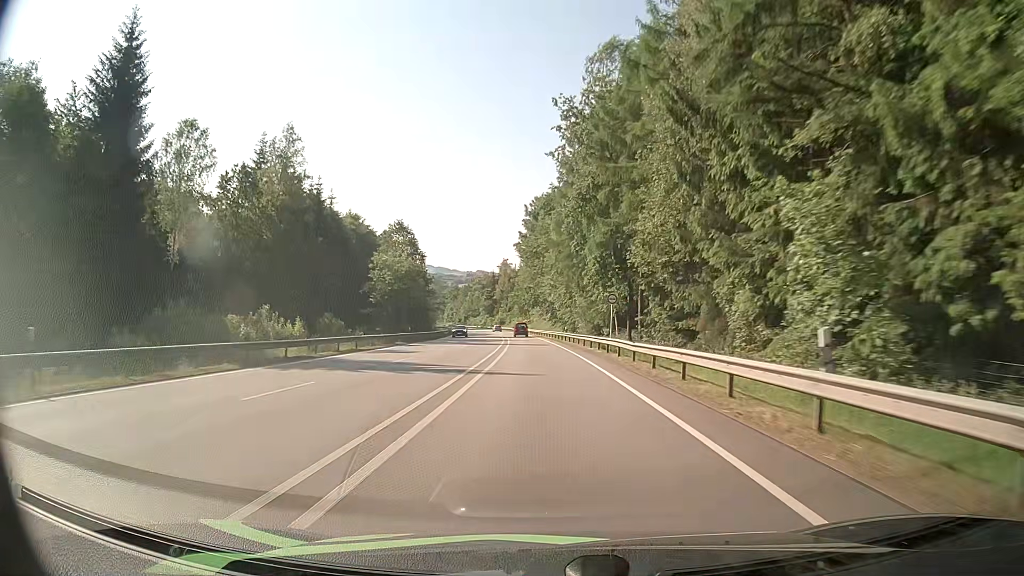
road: primary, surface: asphalt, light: Day
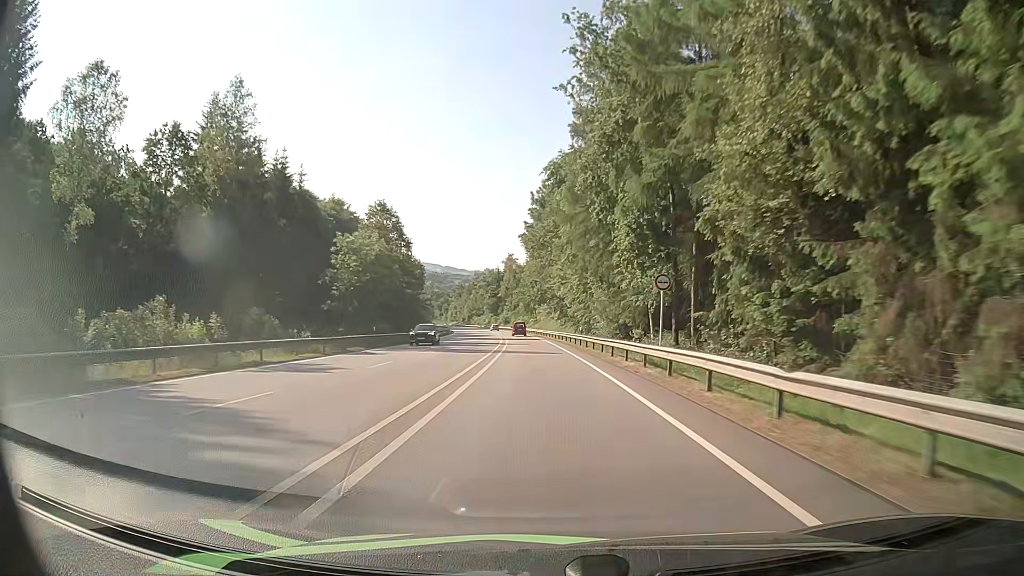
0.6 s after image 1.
(0.0, +14.7) m; 0°
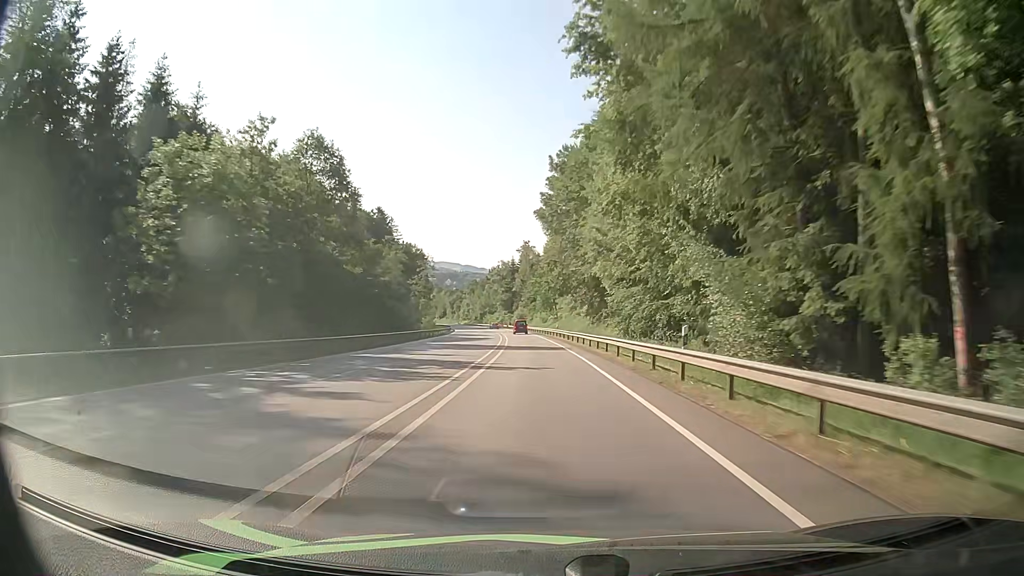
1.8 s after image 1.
(-0.3, +29.6) m; -1°
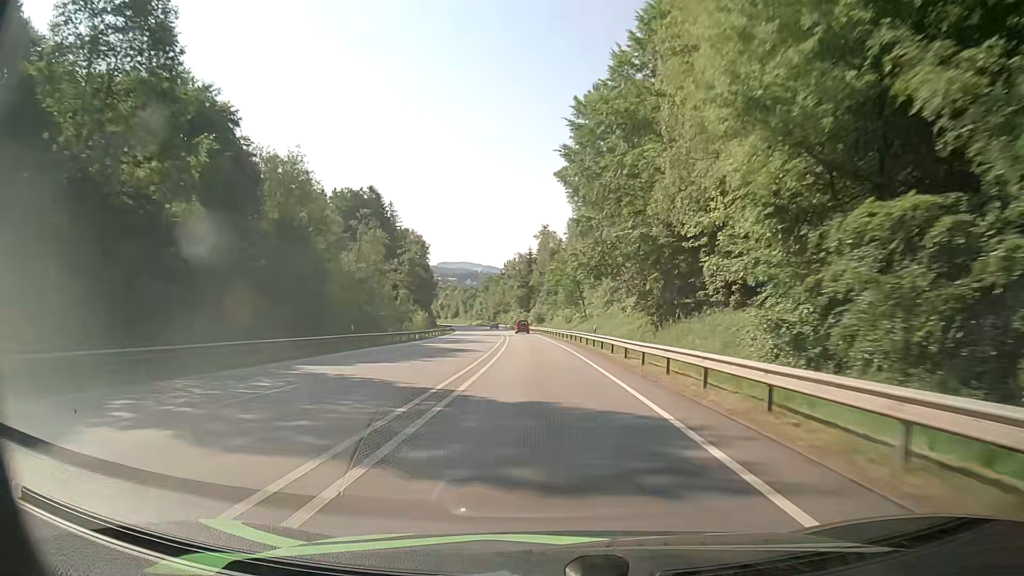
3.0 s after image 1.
(-0.7, +29.9) m; -2°
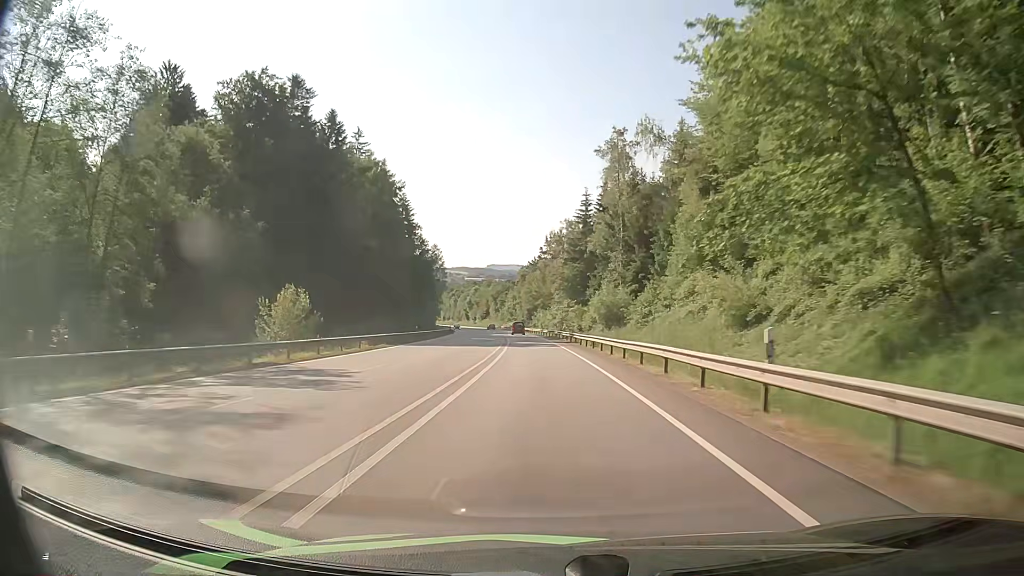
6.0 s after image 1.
(-2.9, +75.9) m; -4°
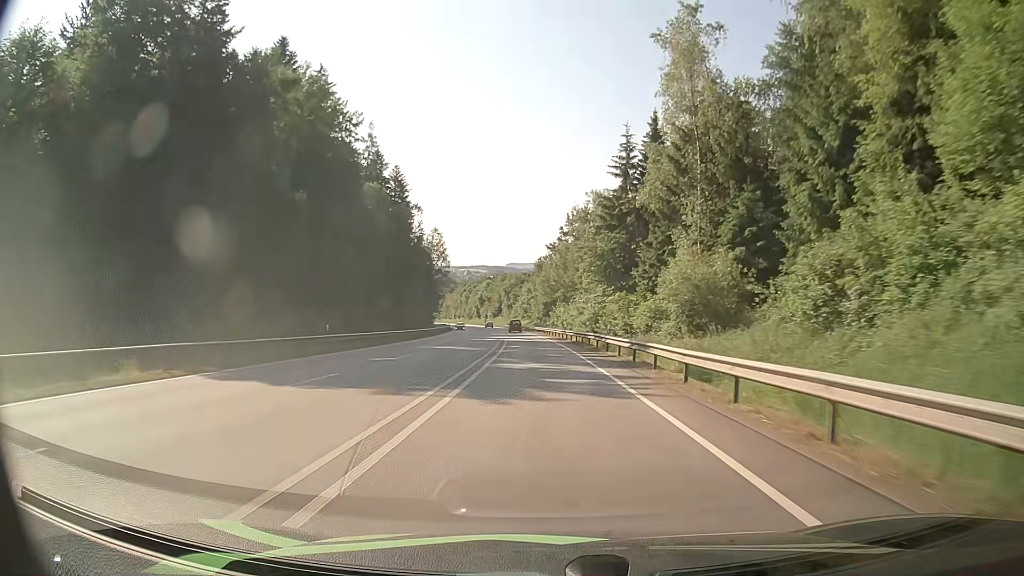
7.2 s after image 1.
(-0.4, +30.6) m; -2°
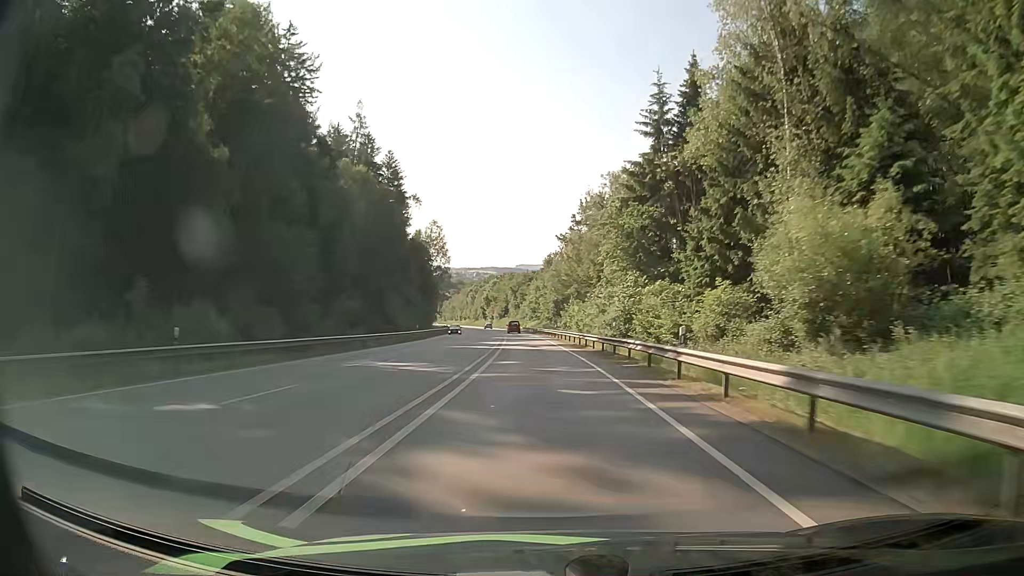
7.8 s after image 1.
(-0.1, +15.4) m; -1°
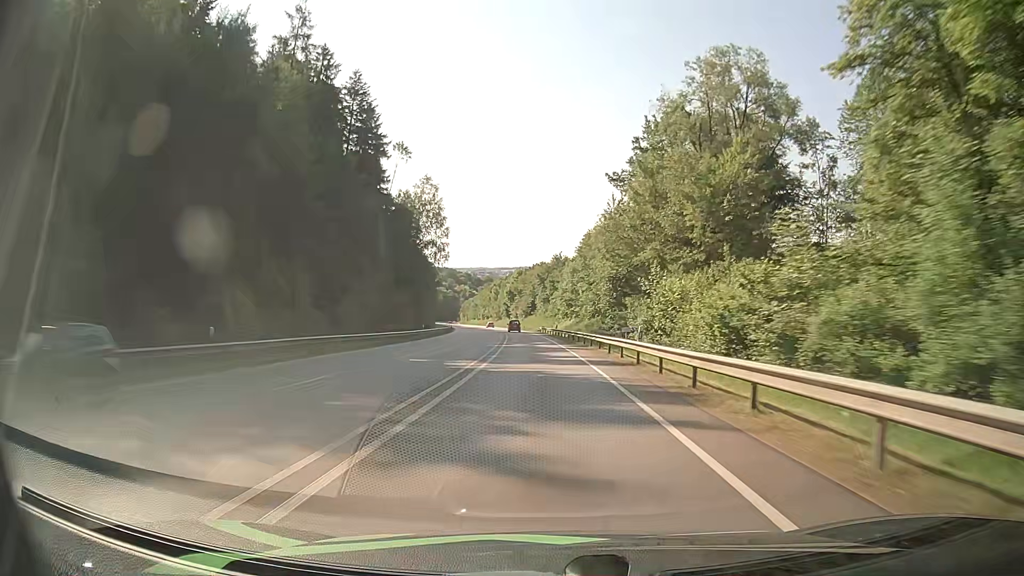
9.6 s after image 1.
(-1.0, +46.1) m; -3°
(0, +10) (0, +20) (0, +30) (-1, +40) (-1, +50) (-2, +60) (-2, +70) (-3, +80) (-4, +90) (-5, +100) m
